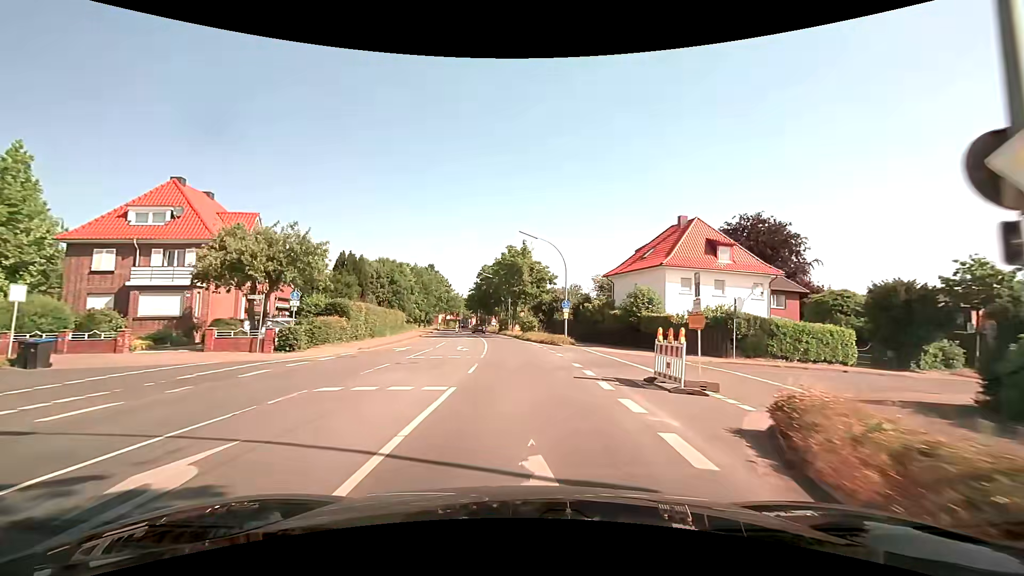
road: secondary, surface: asphalt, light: Day
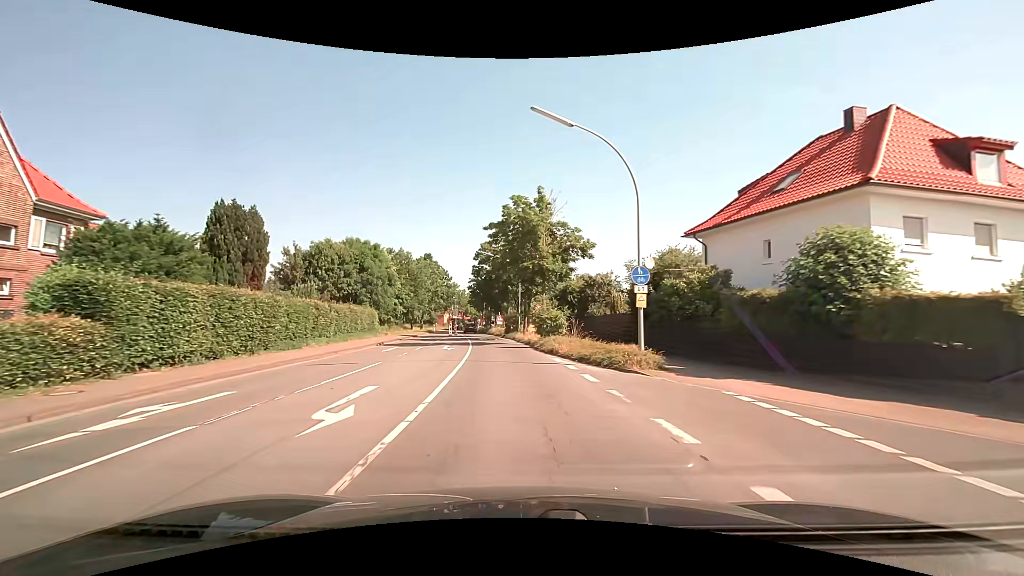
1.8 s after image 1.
(-0.2, +20.2) m; -2°
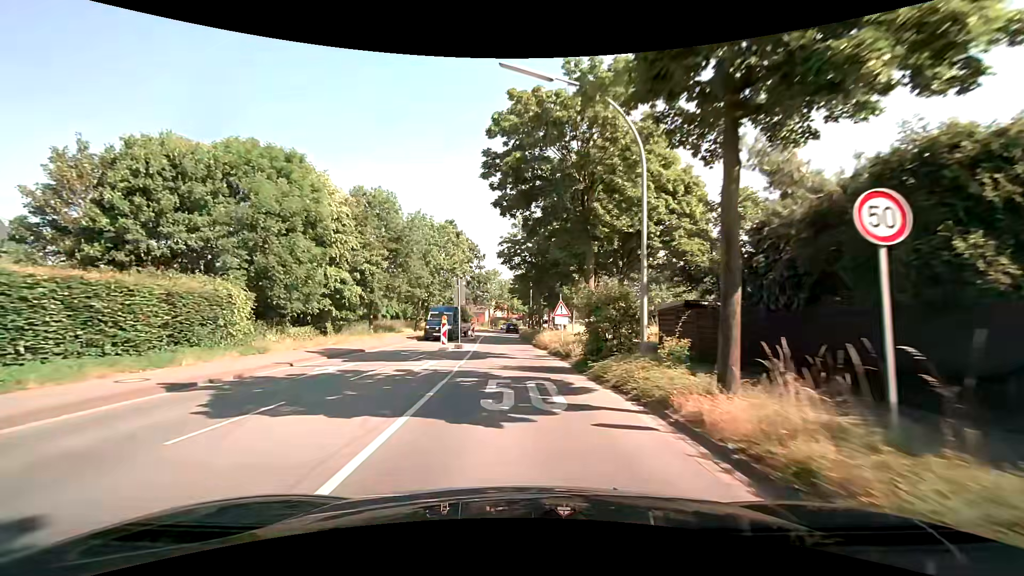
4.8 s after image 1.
(-1.9, +34.1) m; -6°
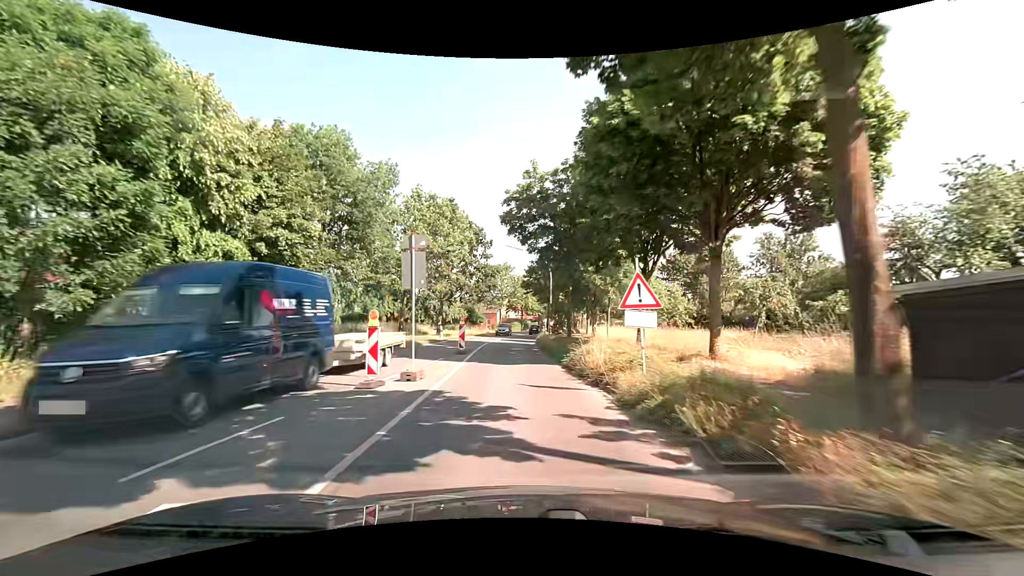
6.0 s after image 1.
(-0.2, +13.5) m; -2°
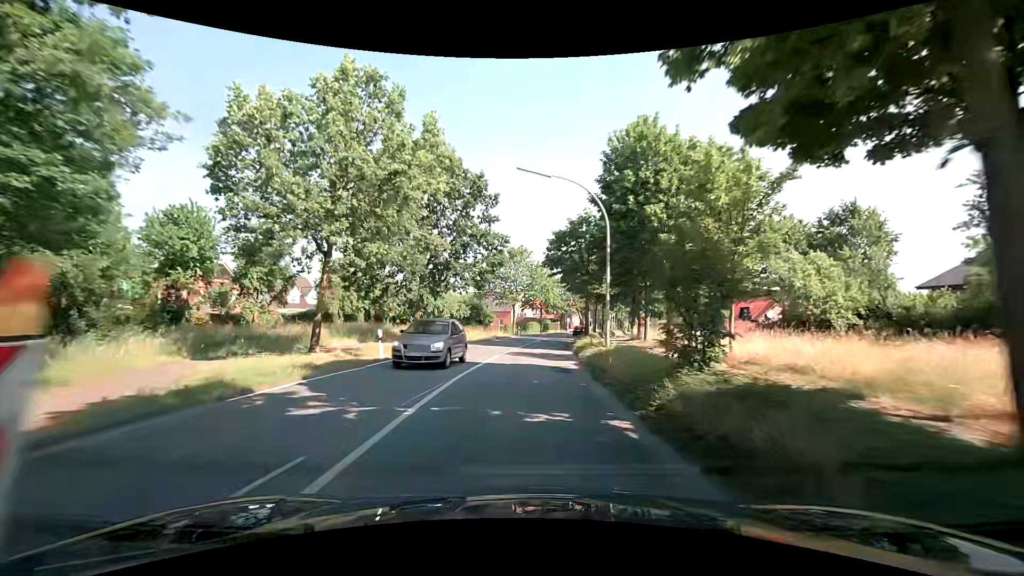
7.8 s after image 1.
(-0.6, +20.6) m; -2°
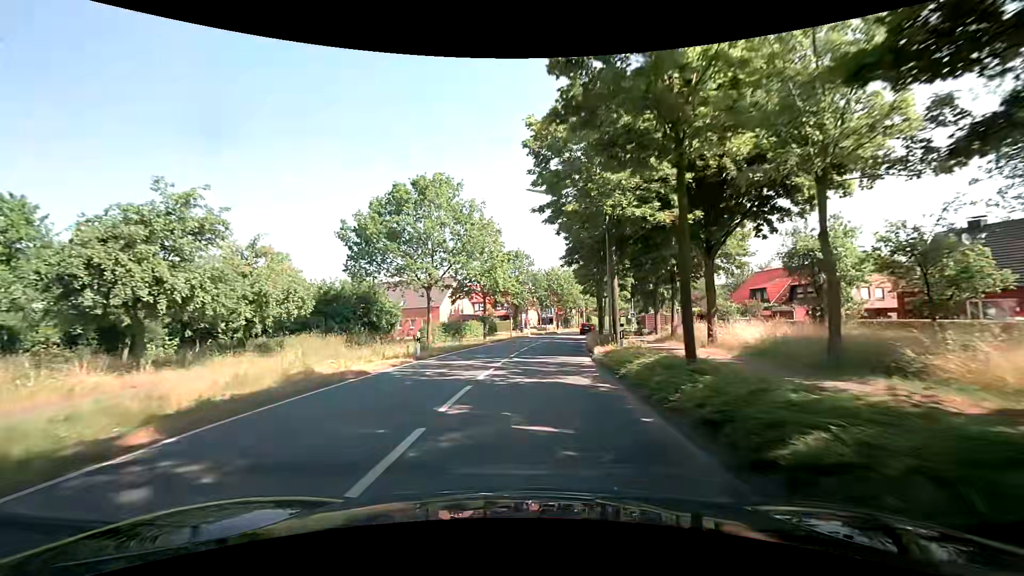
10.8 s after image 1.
(+1.4, +35.5) m; +5°
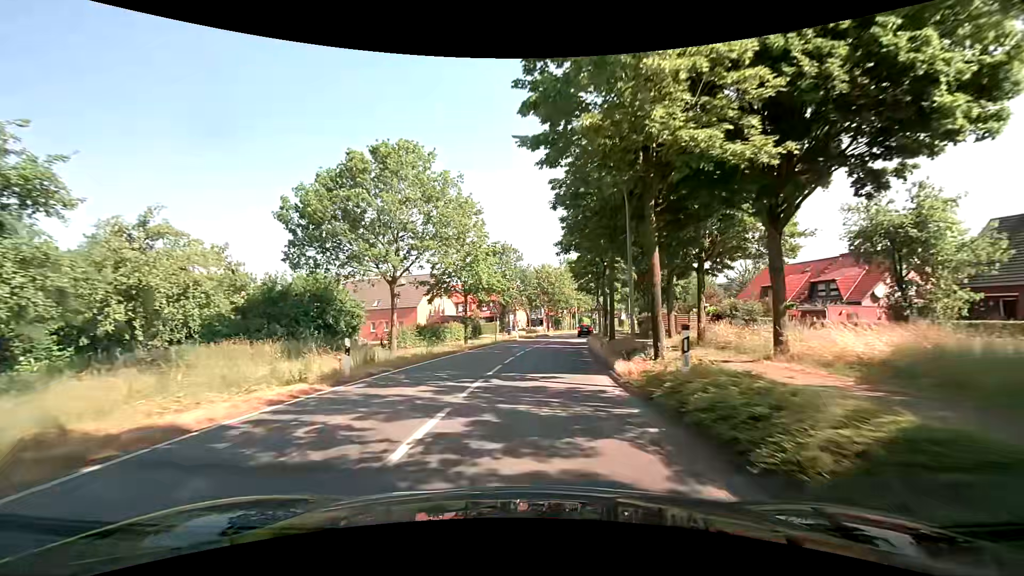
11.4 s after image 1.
(+0.1, +7.1) m; +1°
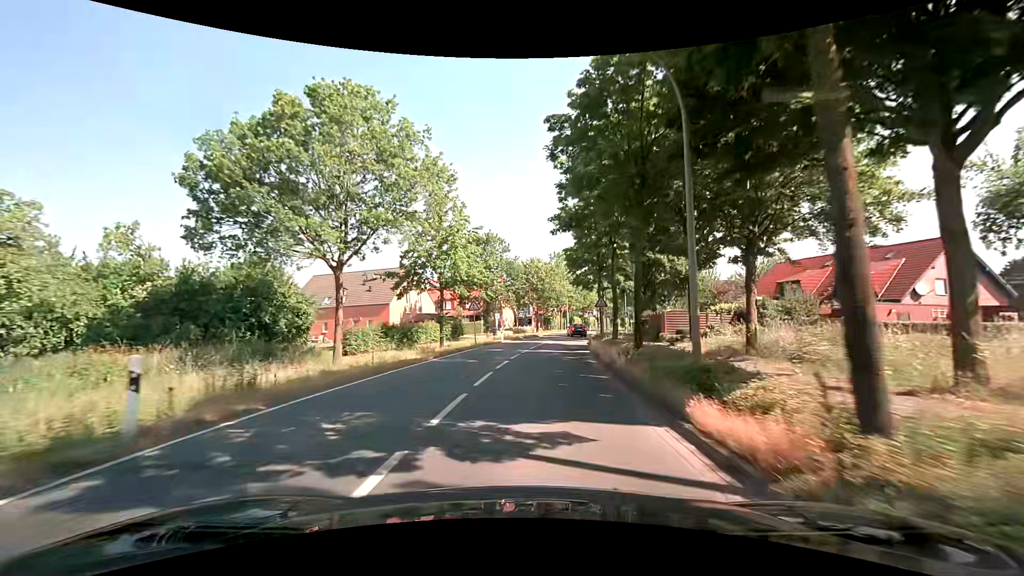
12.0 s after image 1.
(+0.1, +7.0) m; +2°
(0, +10) (+1, +20) (+2, +30) (+3, +40) (+5, +50) (+7, +59) (+10, +69) (+13, +79) (+16, +88) (+19, +98) m
